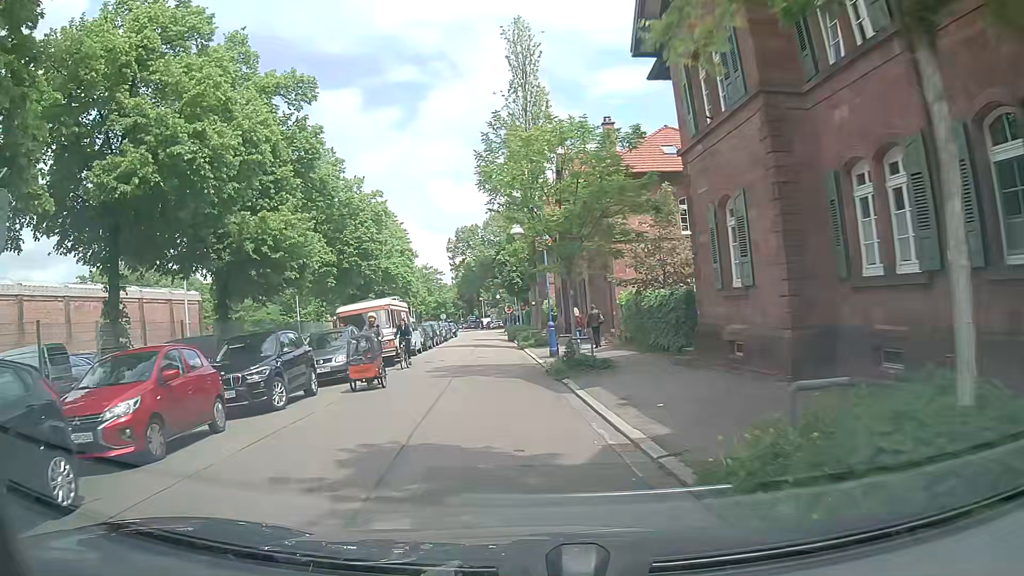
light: Day
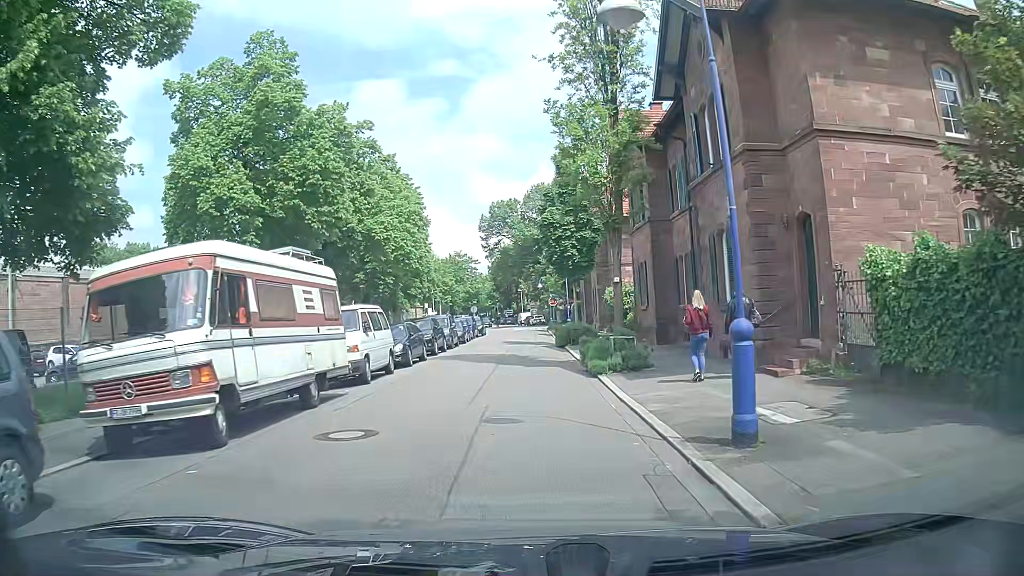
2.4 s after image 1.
(-1.0, +18.0) m; -4°
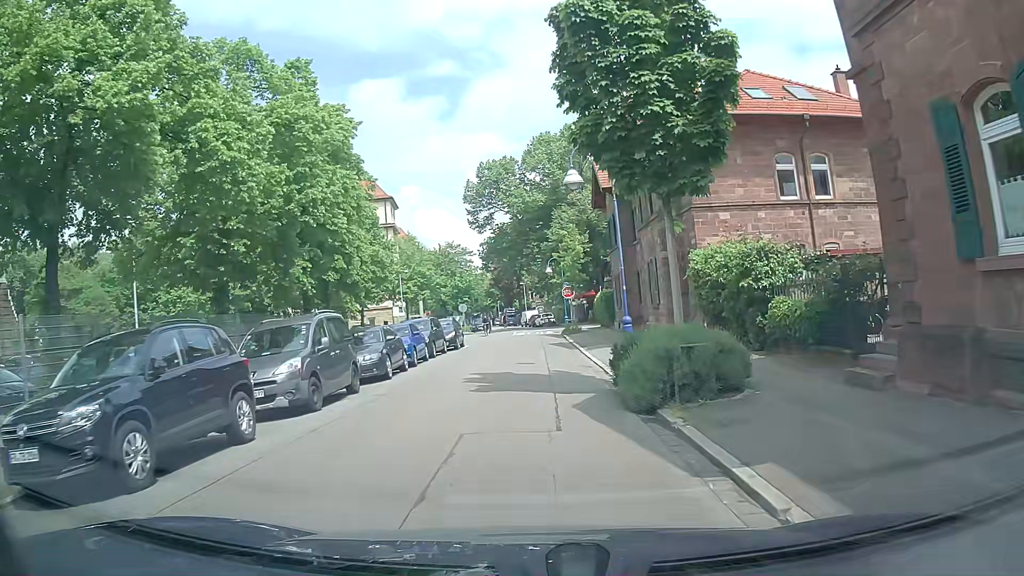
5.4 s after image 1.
(-0.2, +22.0) m; 0°
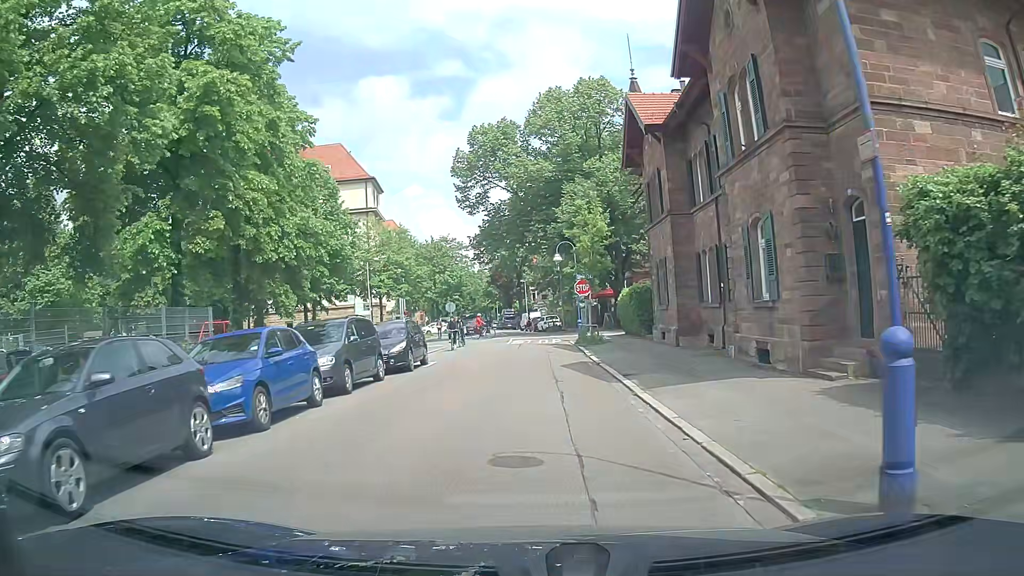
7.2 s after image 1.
(0.0, +12.5) m; 0°
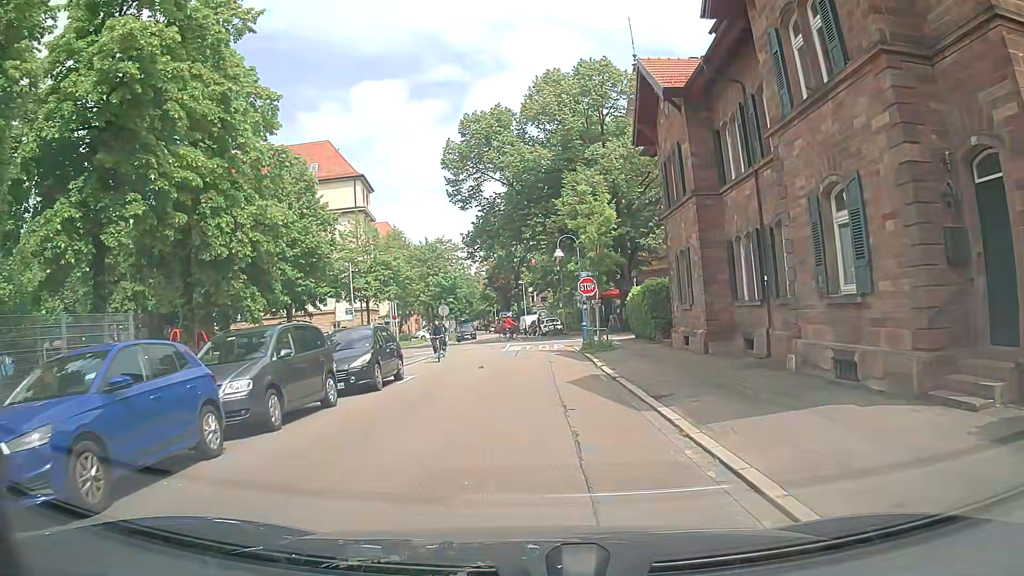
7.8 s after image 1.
(0.0, +4.1) m; -1°
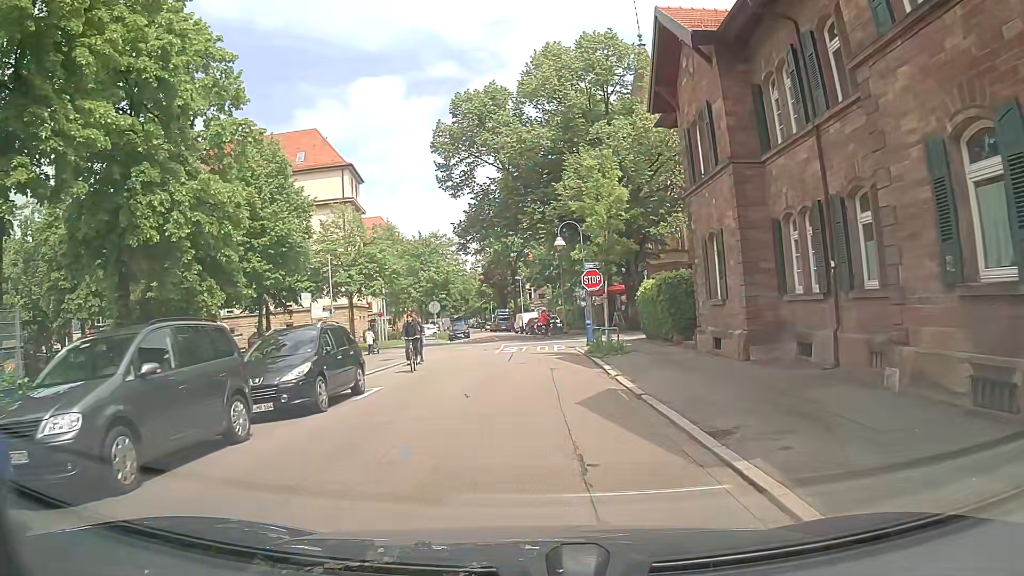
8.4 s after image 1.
(0.0, +4.0) m; +2°
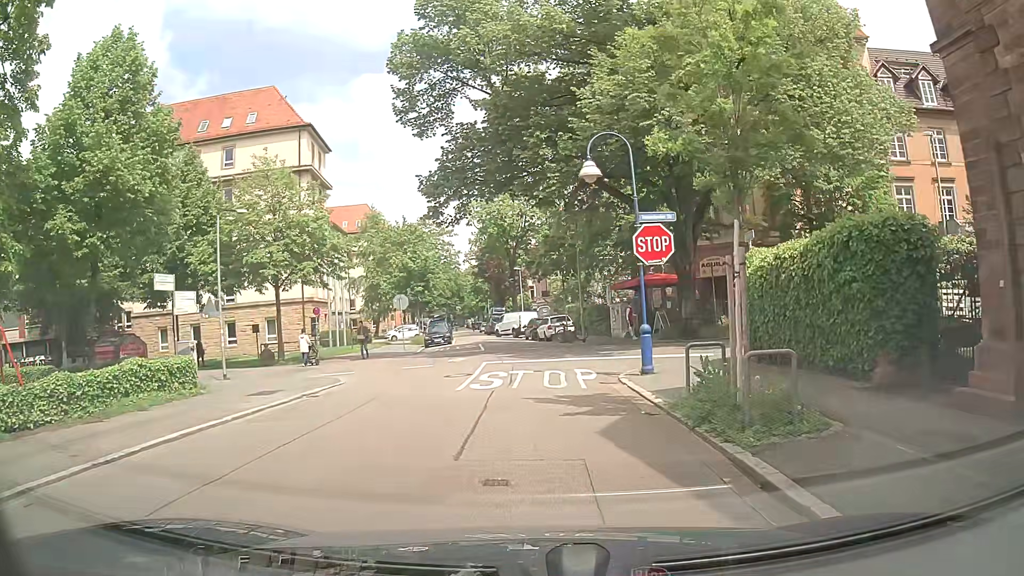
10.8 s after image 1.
(-0.2, +14.4) m; -1°
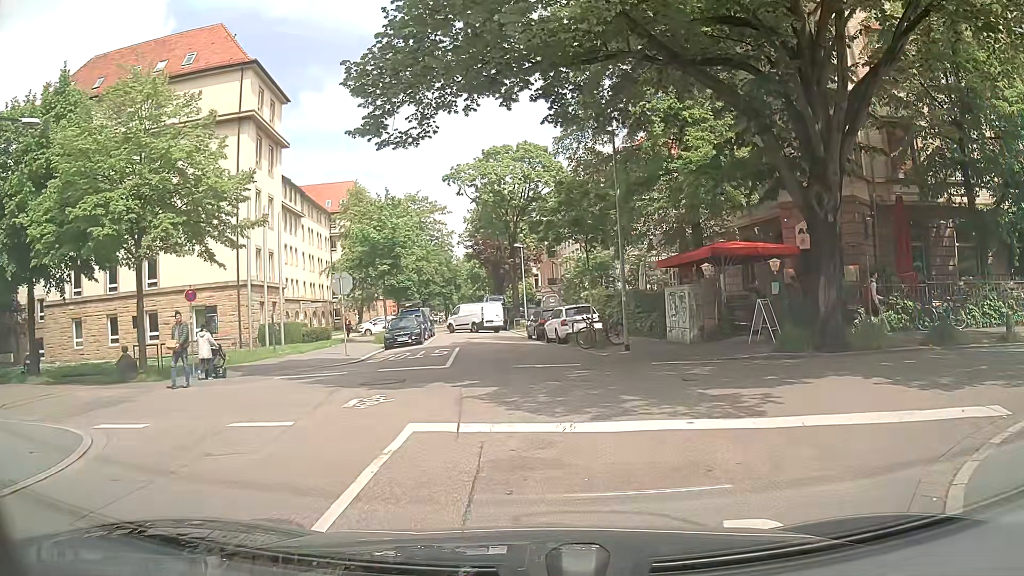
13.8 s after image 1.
(-0.1, +12.9) m; -2°
